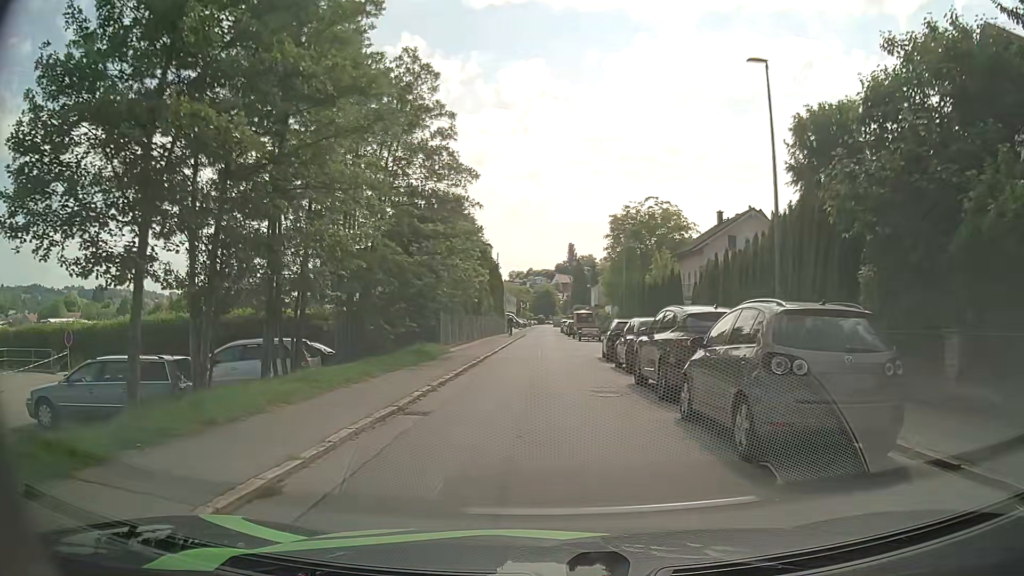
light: Day
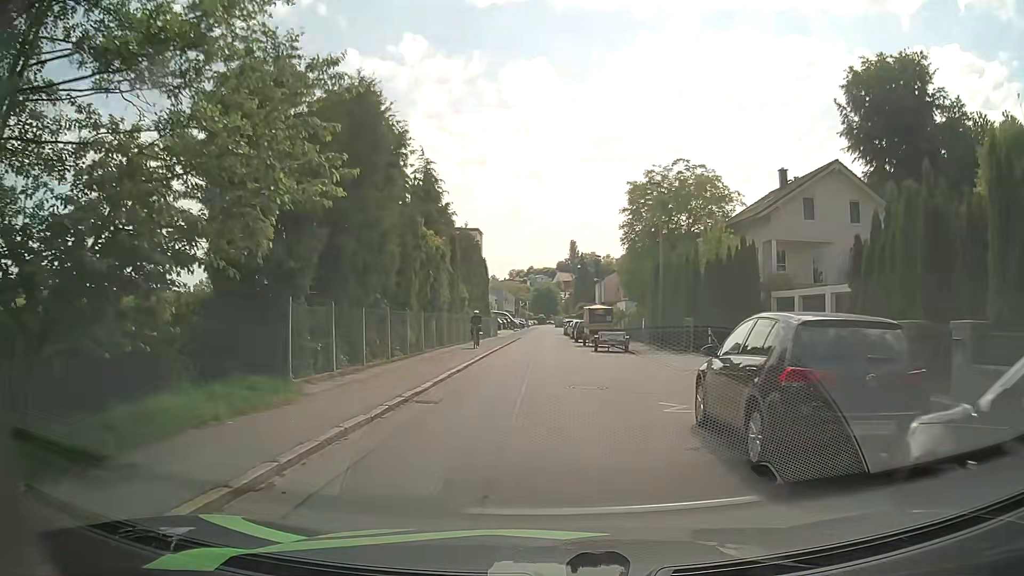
(+0.2, +17.1) m; 0°
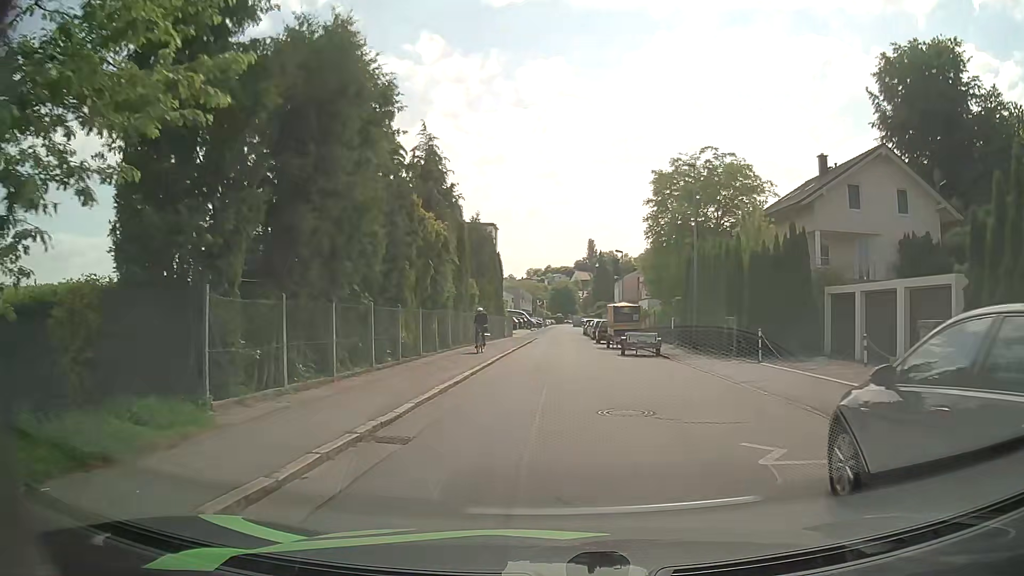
(-0.1, +3.9) m; -2°
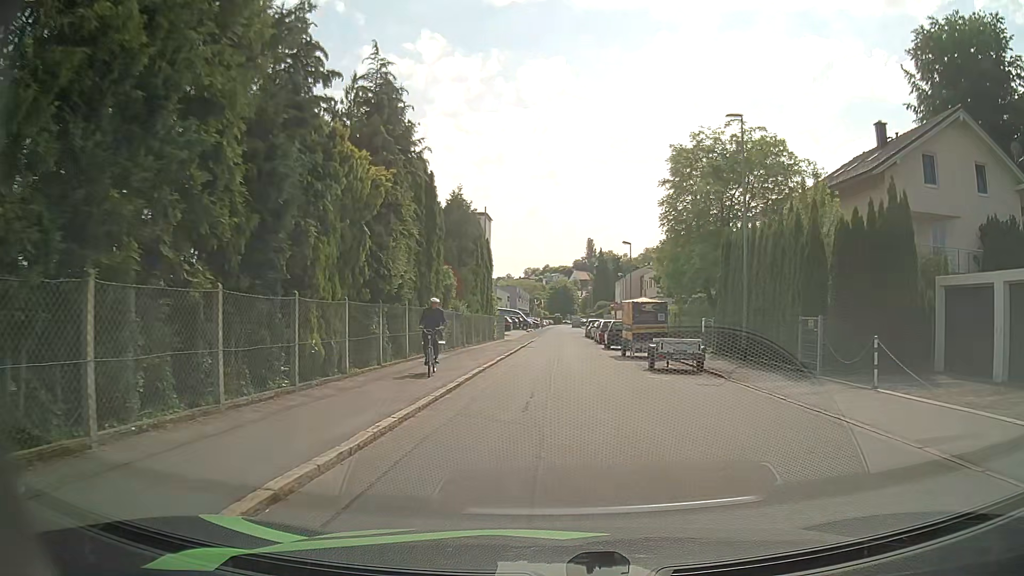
(+0.1, +7.8) m; +1°
